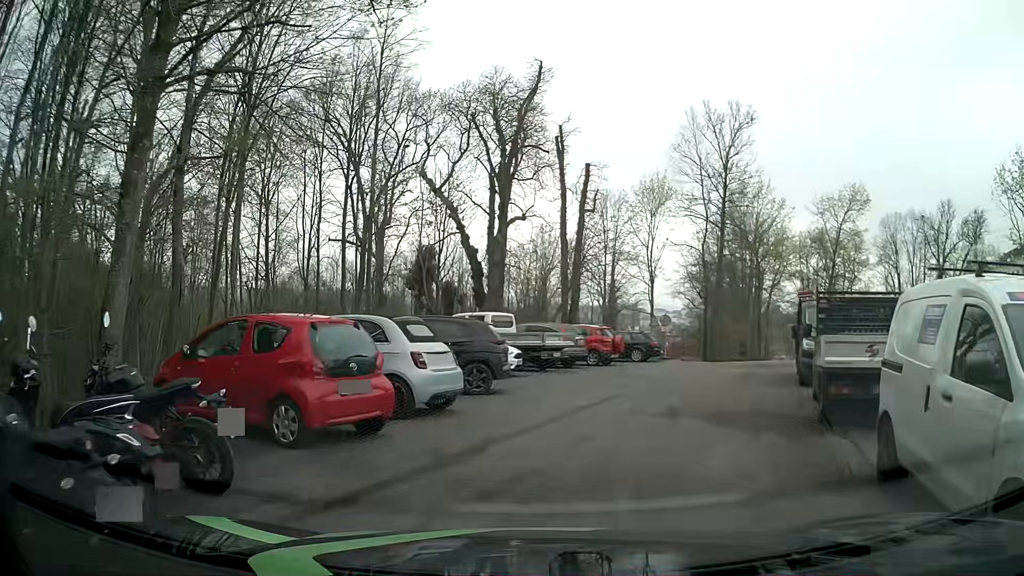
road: service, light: Day
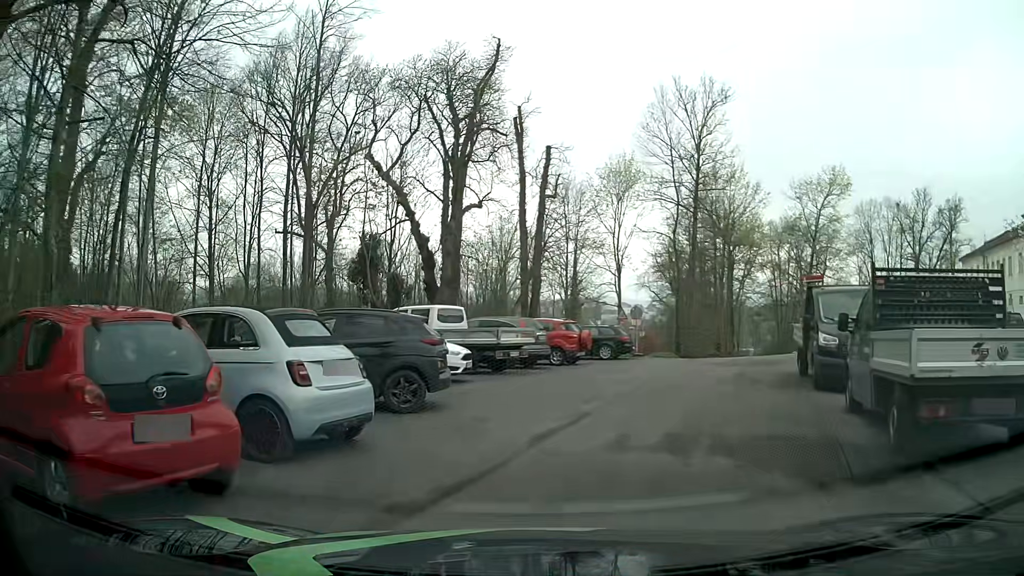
(+0.1, +3.4) m; +2°
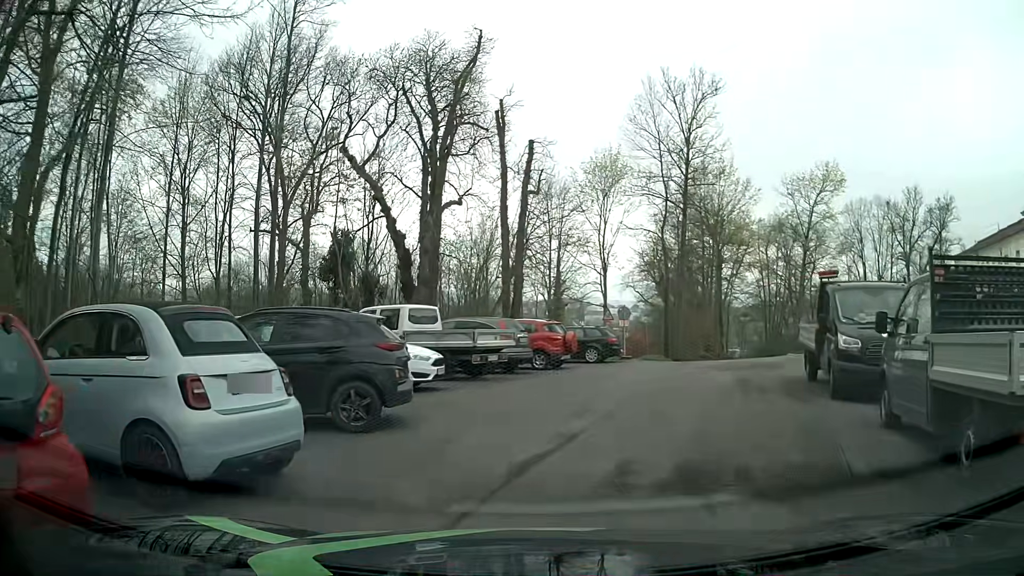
(0.0, +1.8) m; +2°
